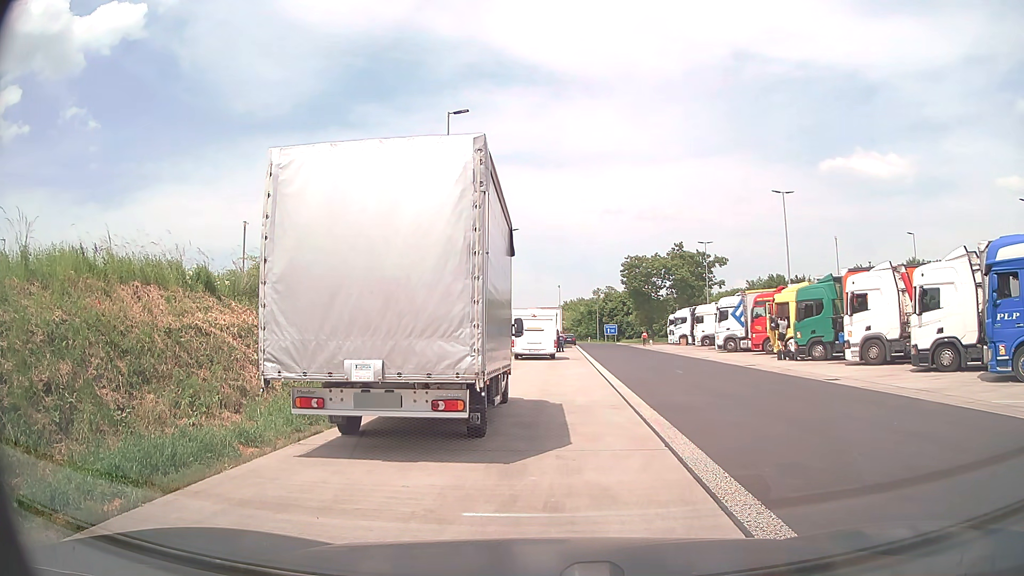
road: service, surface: asphalt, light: Day
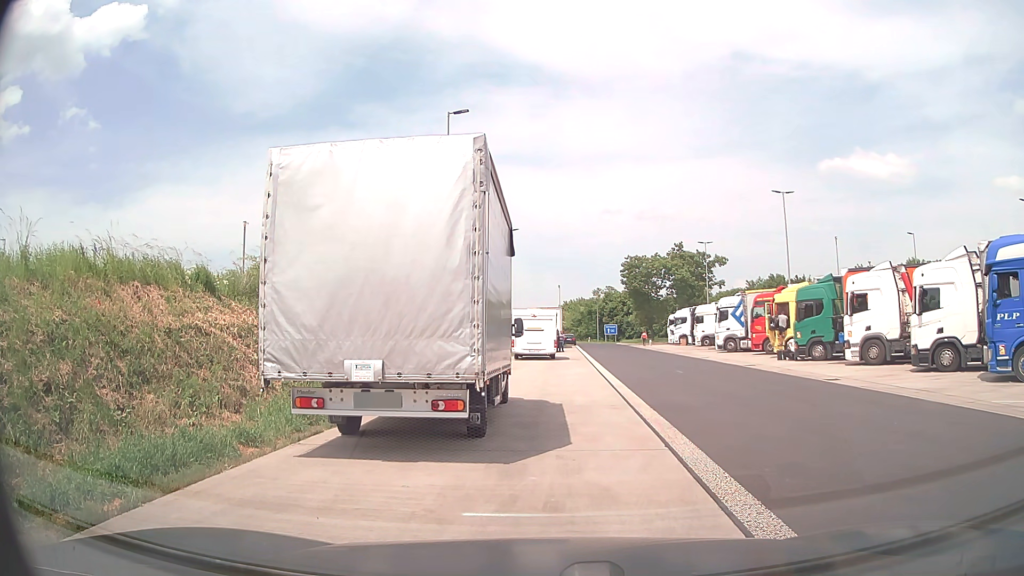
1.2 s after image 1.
(0.0, 0.0) m; 0°
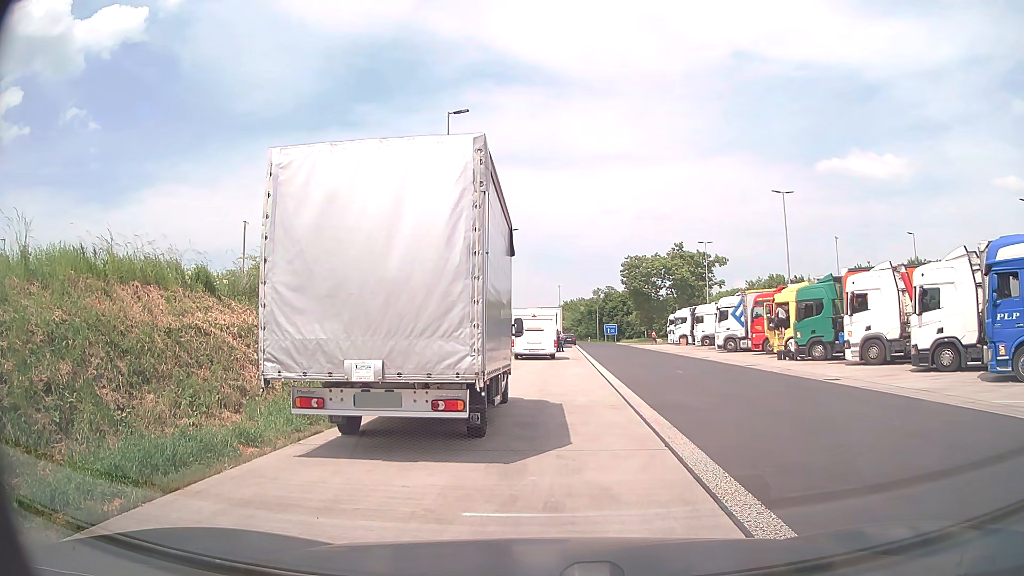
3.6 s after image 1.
(0.0, 0.0) m; 0°
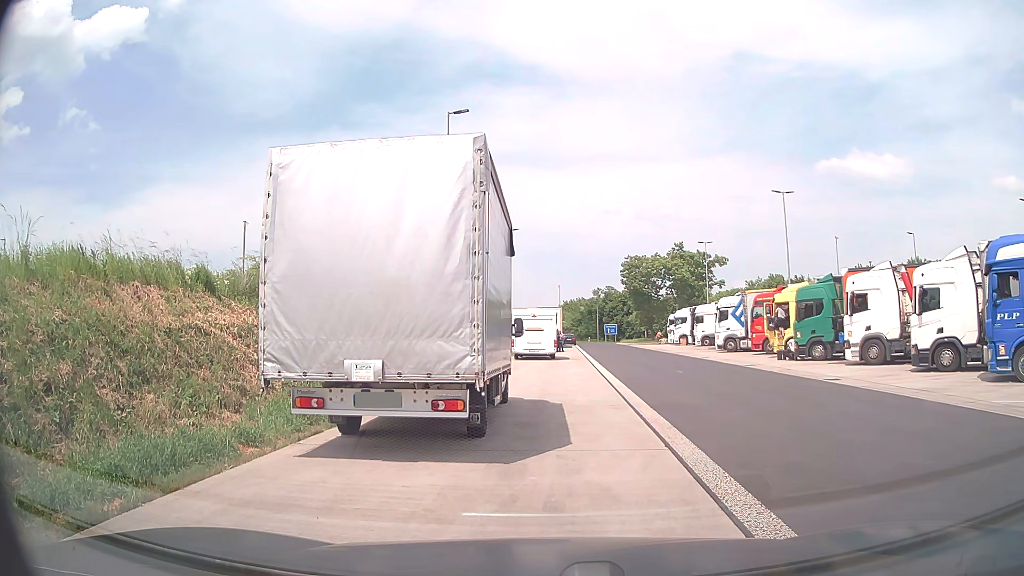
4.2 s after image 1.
(0.0, 0.0) m; 0°
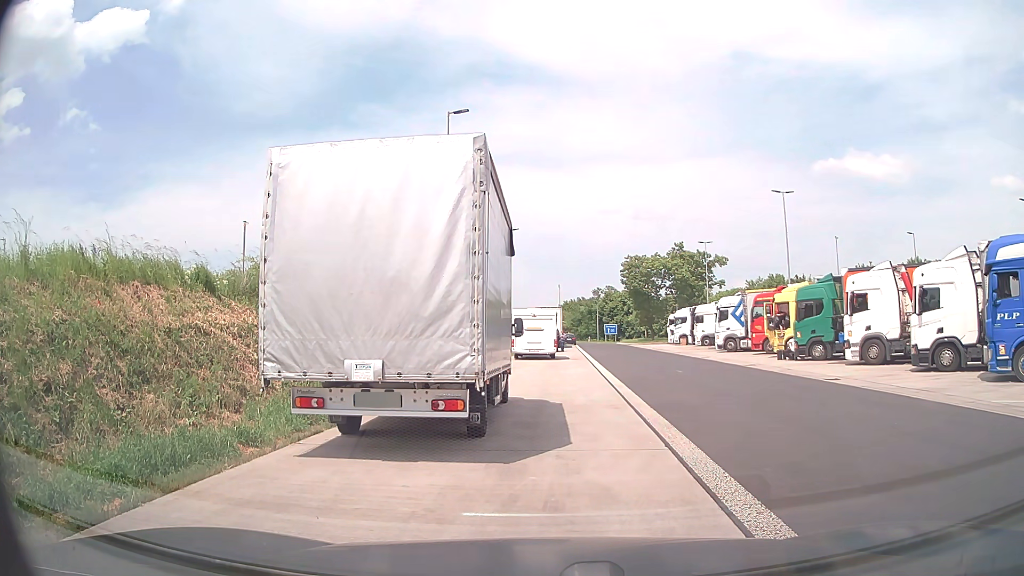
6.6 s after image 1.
(0.0, 0.0) m; 0°
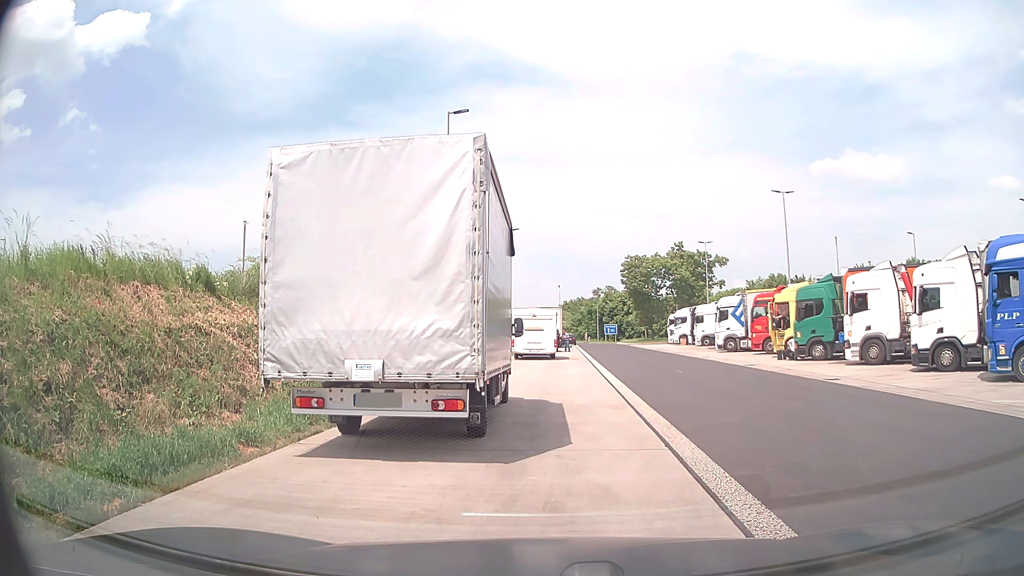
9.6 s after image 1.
(0.0, 0.0) m; 0°
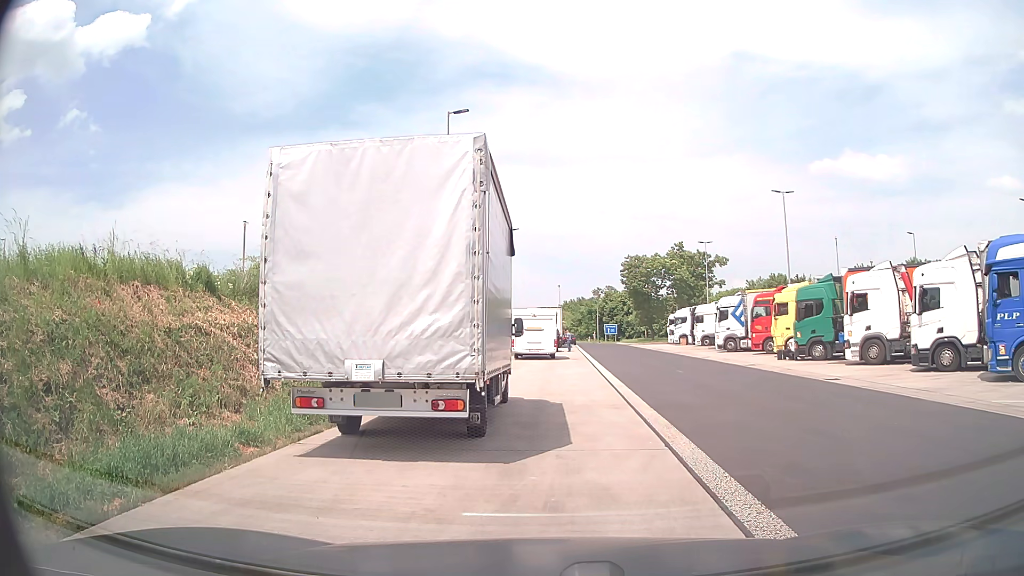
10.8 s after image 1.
(0.0, 0.0) m; 0°
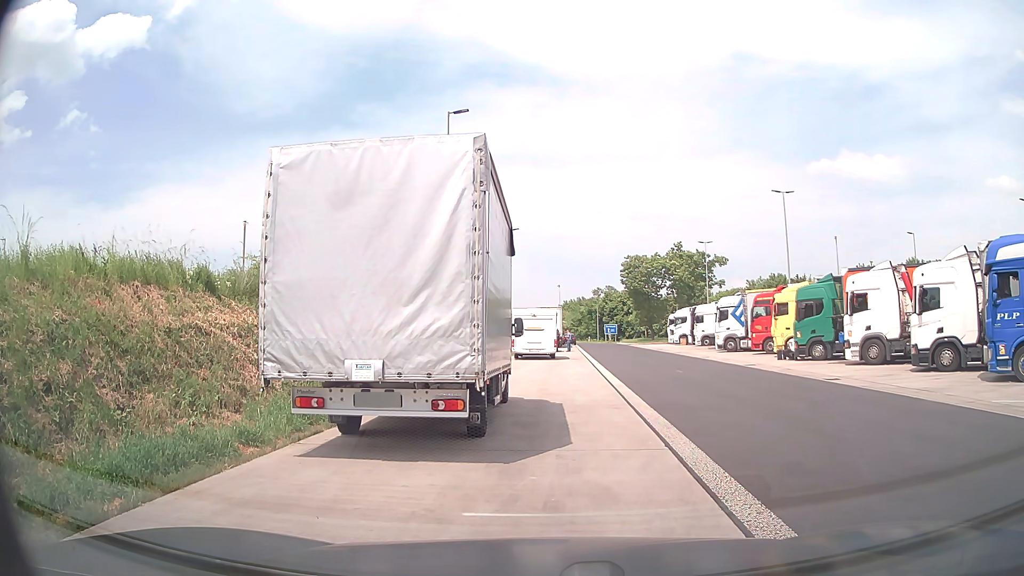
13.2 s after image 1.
(0.0, 0.0) m; 0°
